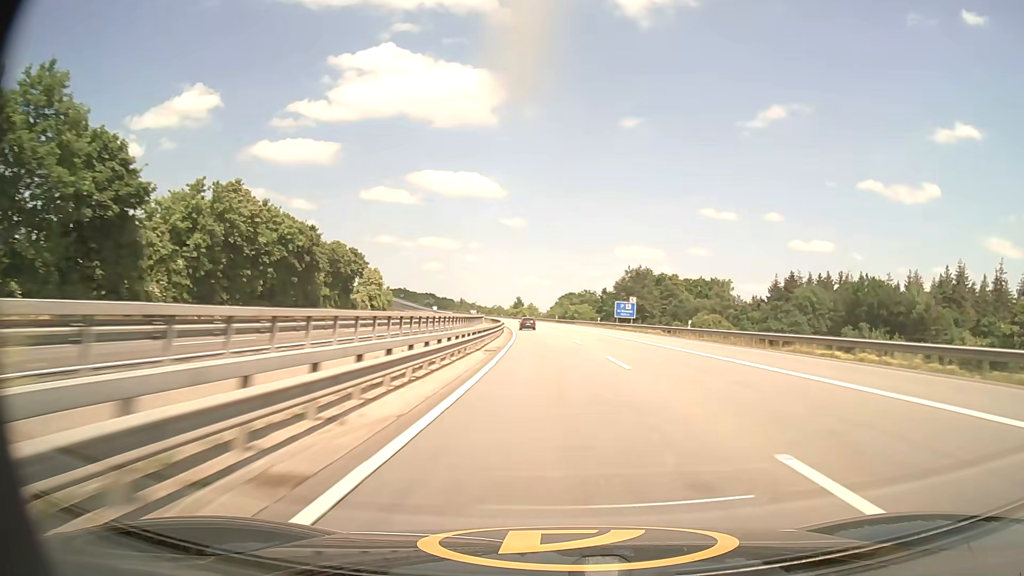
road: motorway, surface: asphalt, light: Day
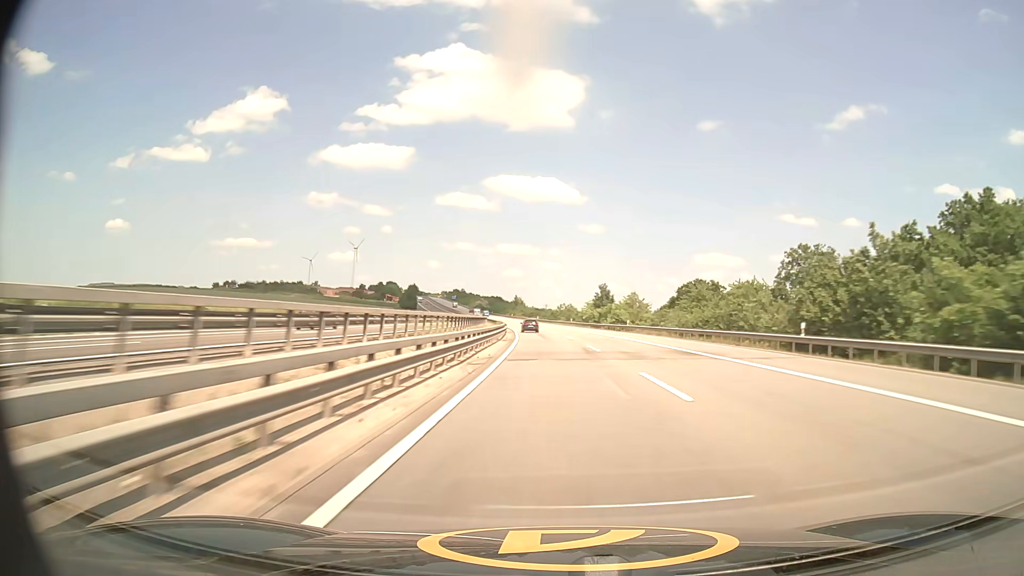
(-6.8, +115.3) m; -7°
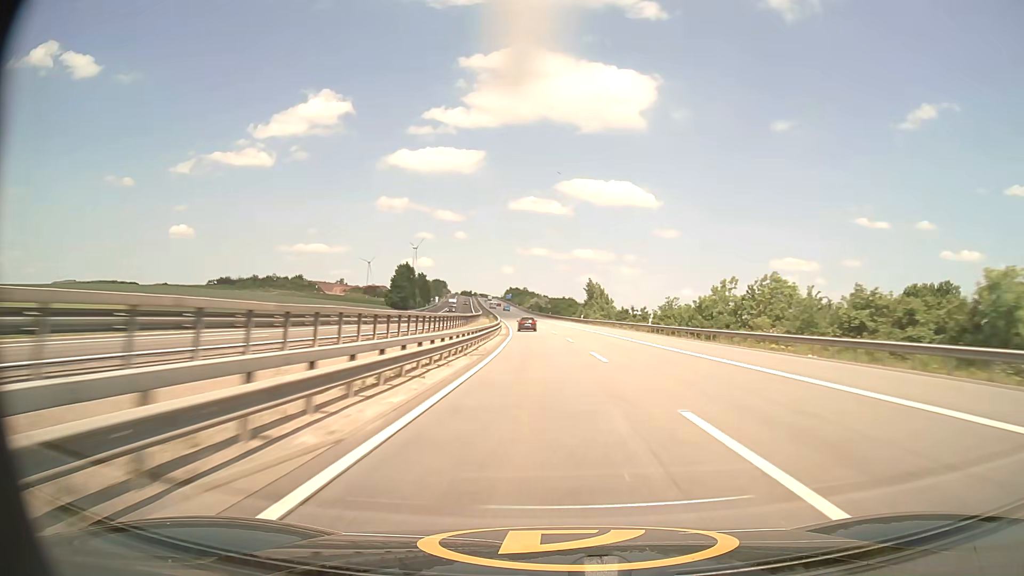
(-5.9, +115.5) m; -6°
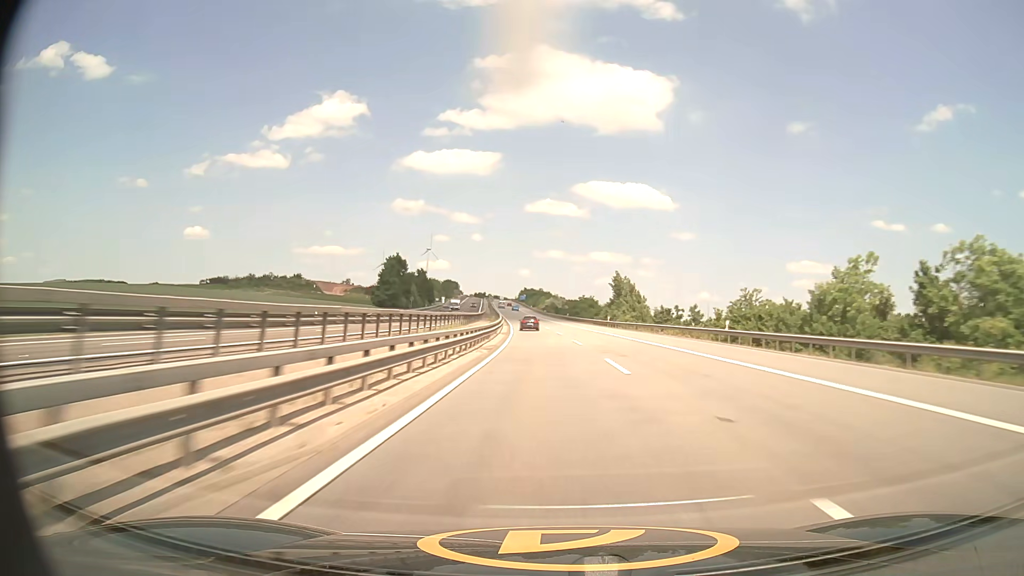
(-0.3, +23.2) m; -1°
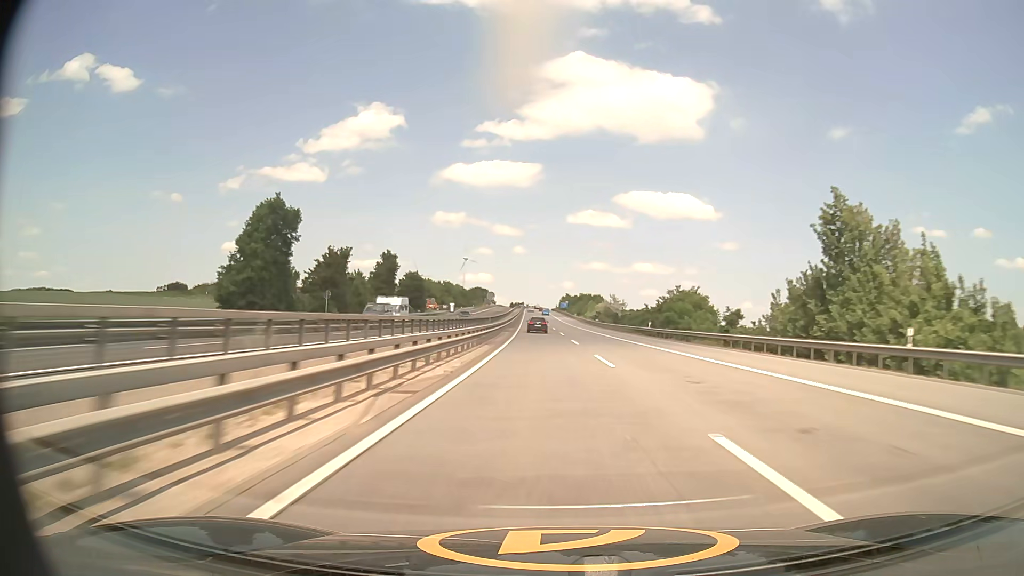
(-2.2, +69.2) m; -4°
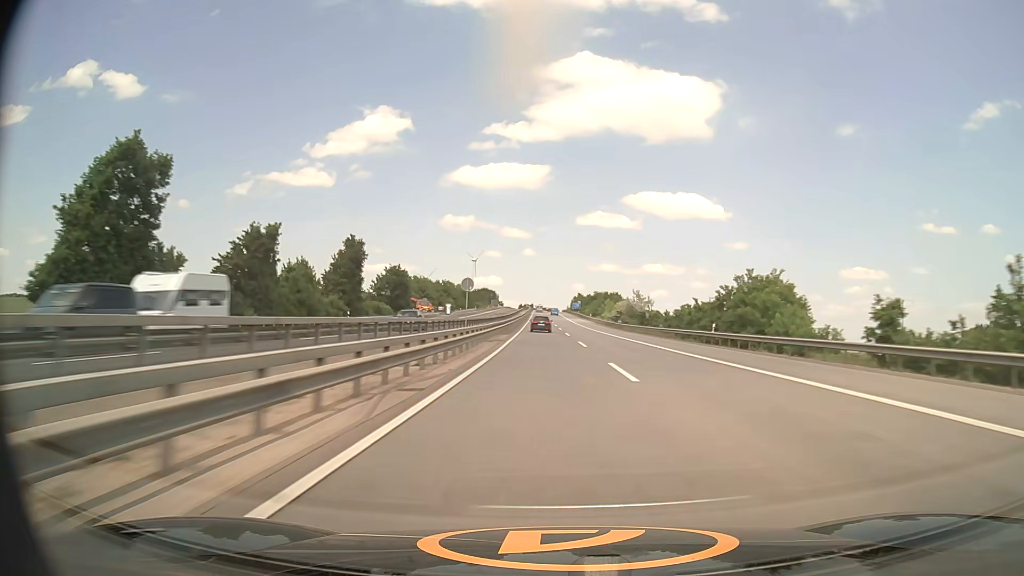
(-0.2, +22.9) m; -1°
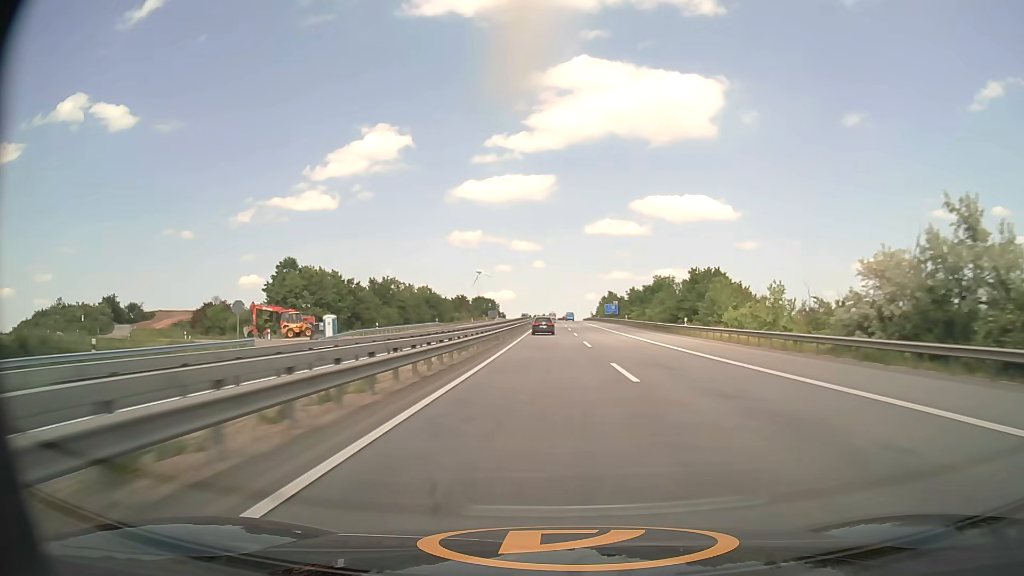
(-1.5, +90.4) m; -1°
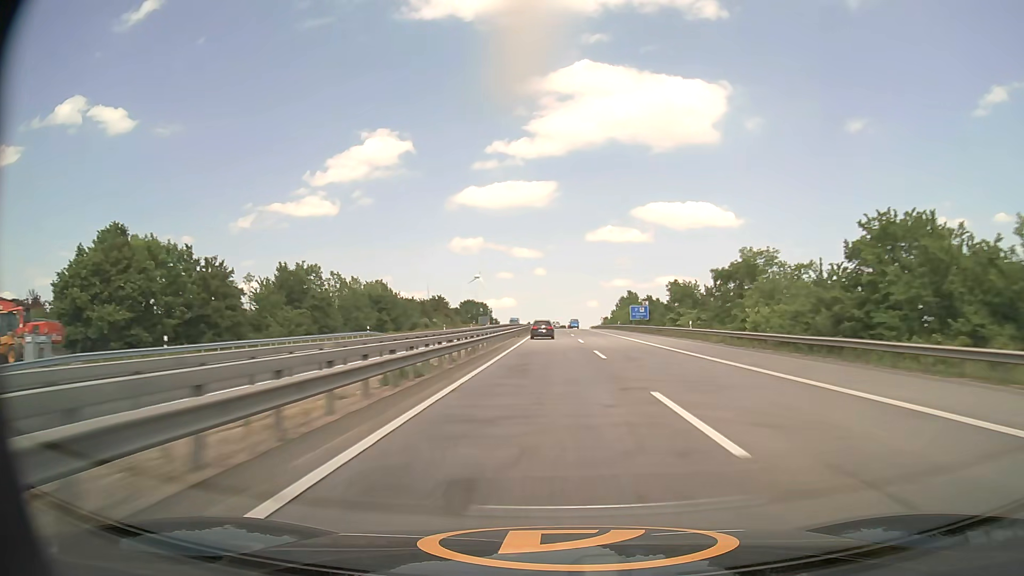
(0.0, +44.3) m; 0°
(0, +10) (0, +20) (0, +30) (0, +40) (0, +50) (0, +60) (0, +70) (0, +80) (0, +90) (0, +100) m
